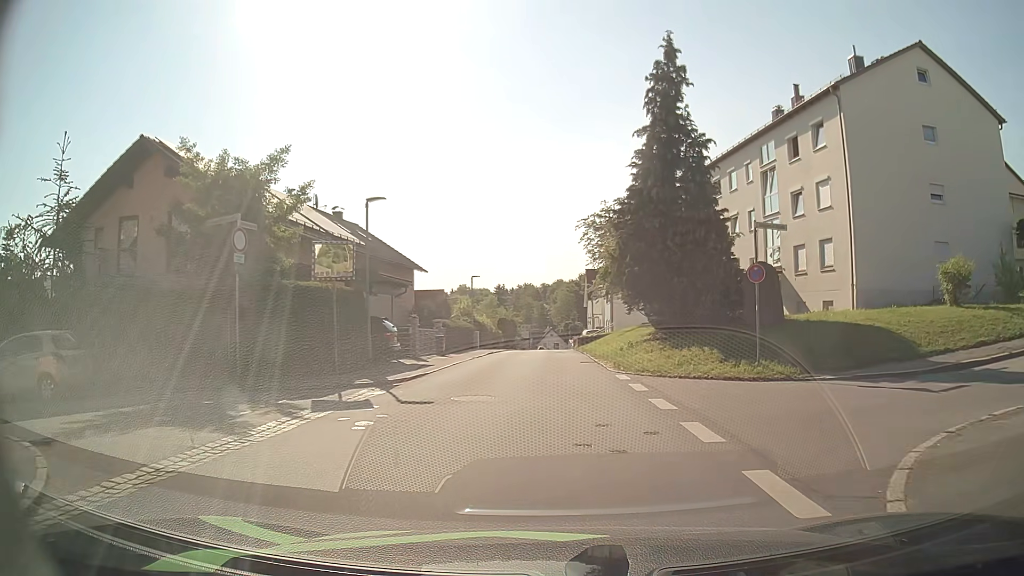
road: residential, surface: asphalt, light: Day
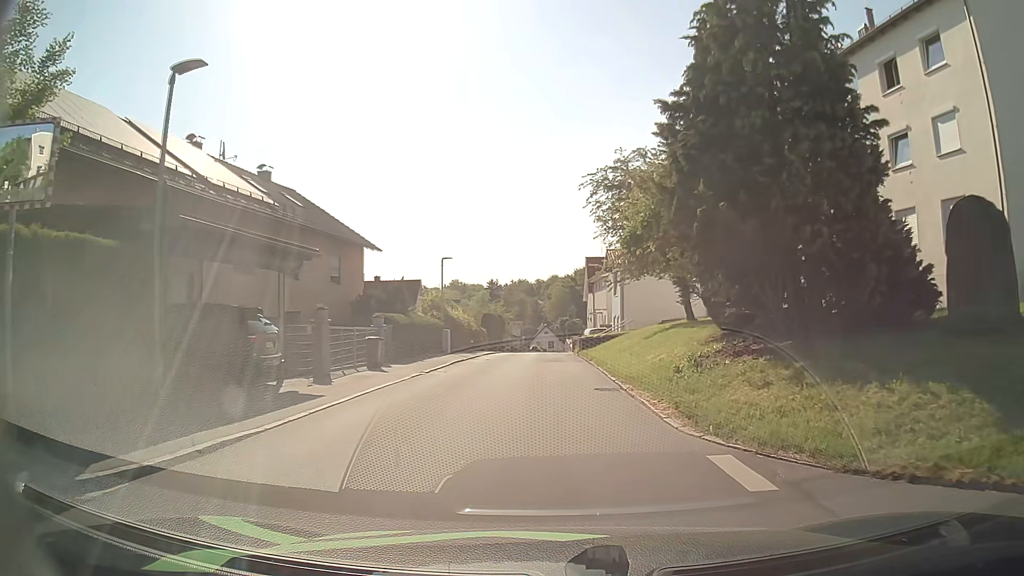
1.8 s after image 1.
(+0.2, +11.1) m; +1°
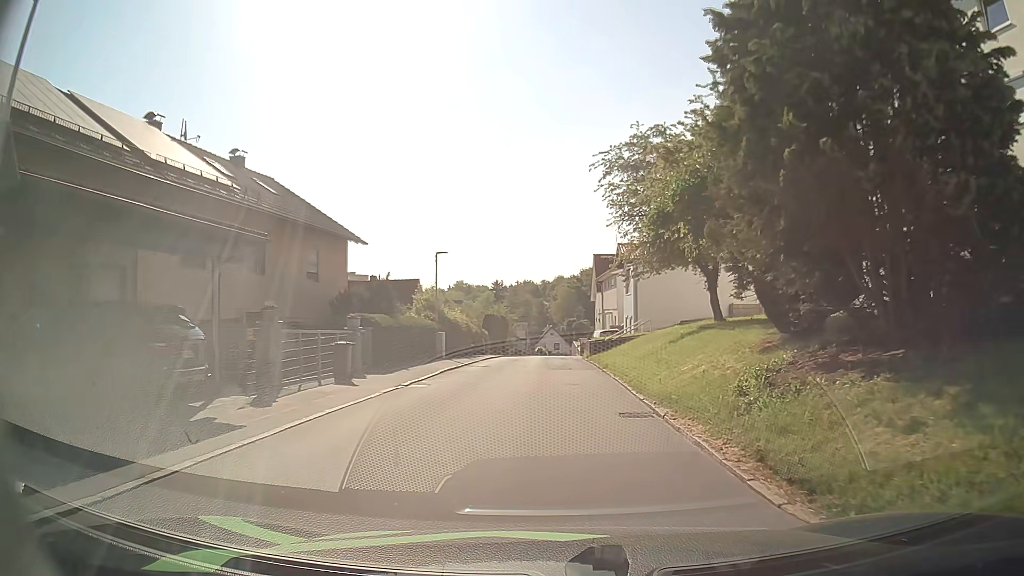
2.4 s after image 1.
(0.0, +3.7) m; 0°
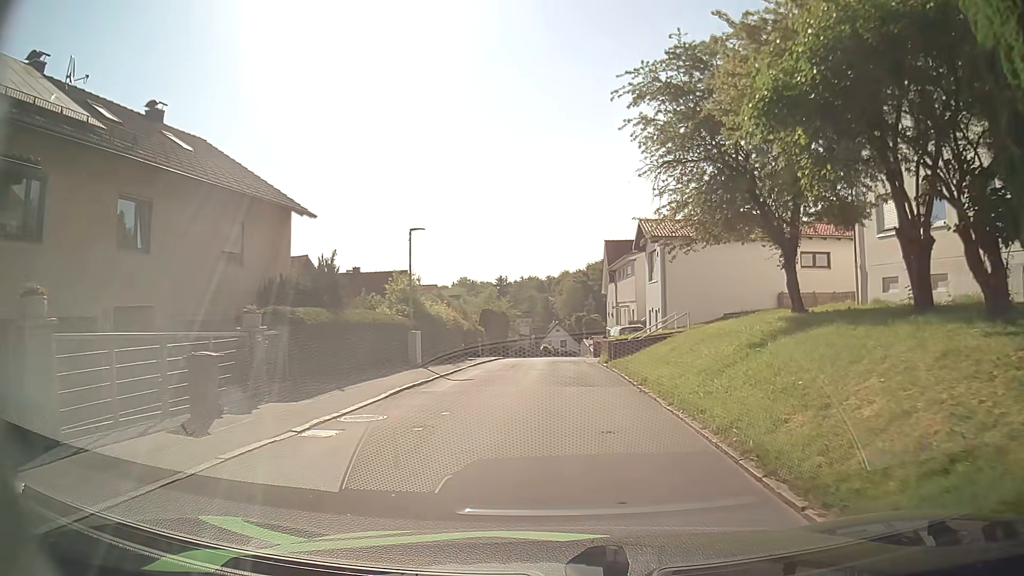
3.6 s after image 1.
(-0.1, +7.5) m; -2°
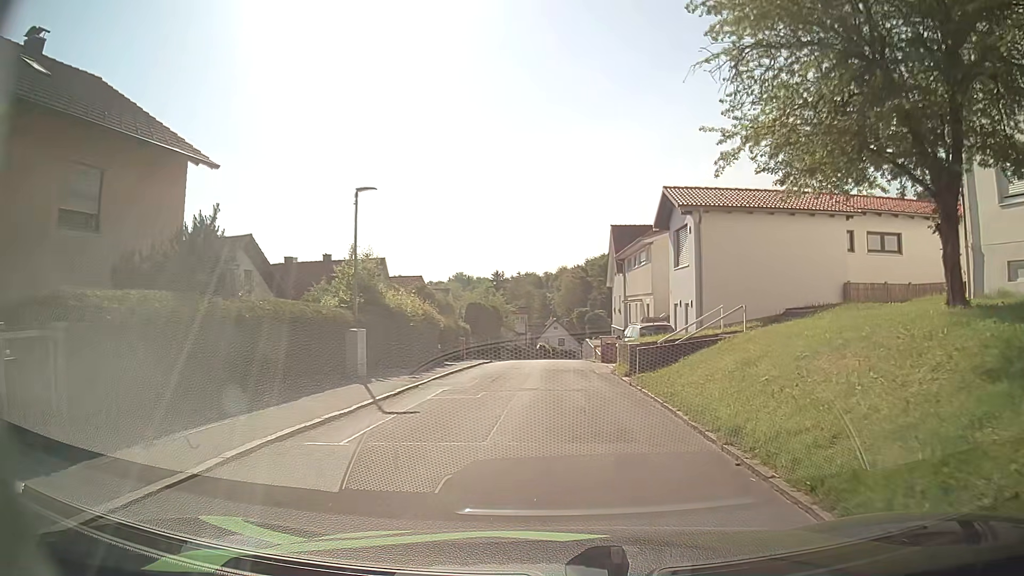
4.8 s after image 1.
(0.0, +7.3) m; +1°
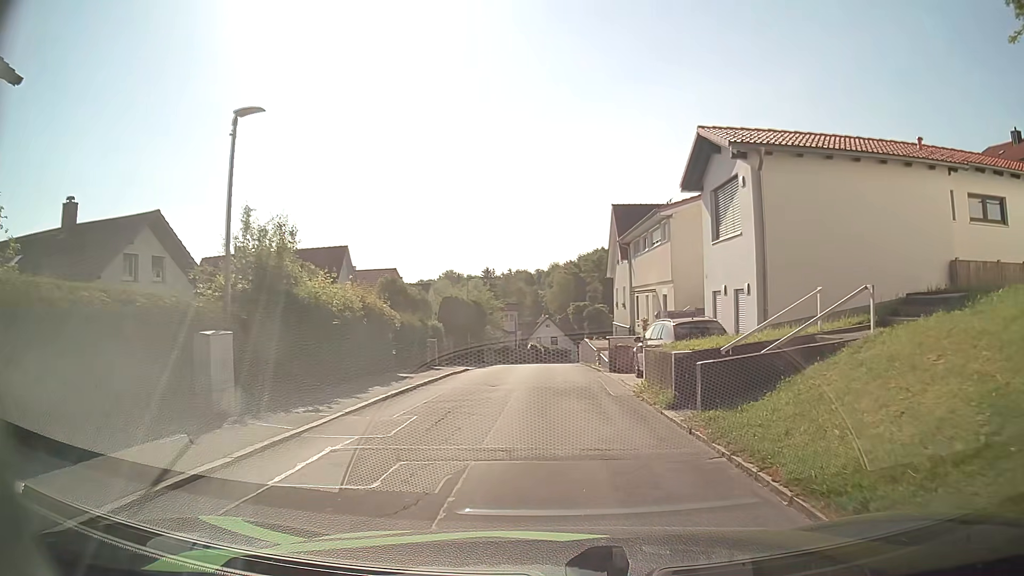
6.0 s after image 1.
(+0.1, +7.5) m; +1°
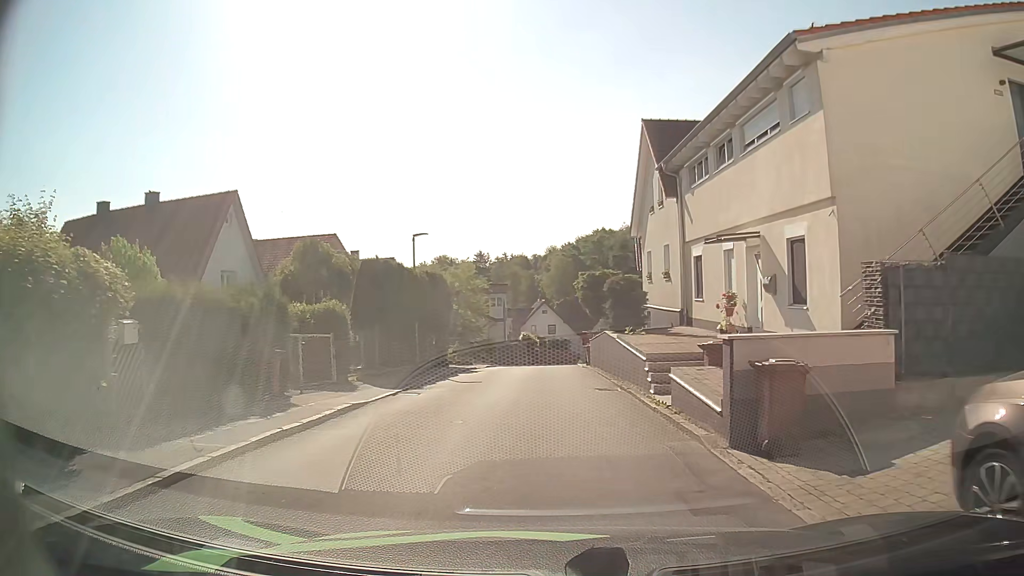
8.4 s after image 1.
(+0.1, +15.4) m; 0°
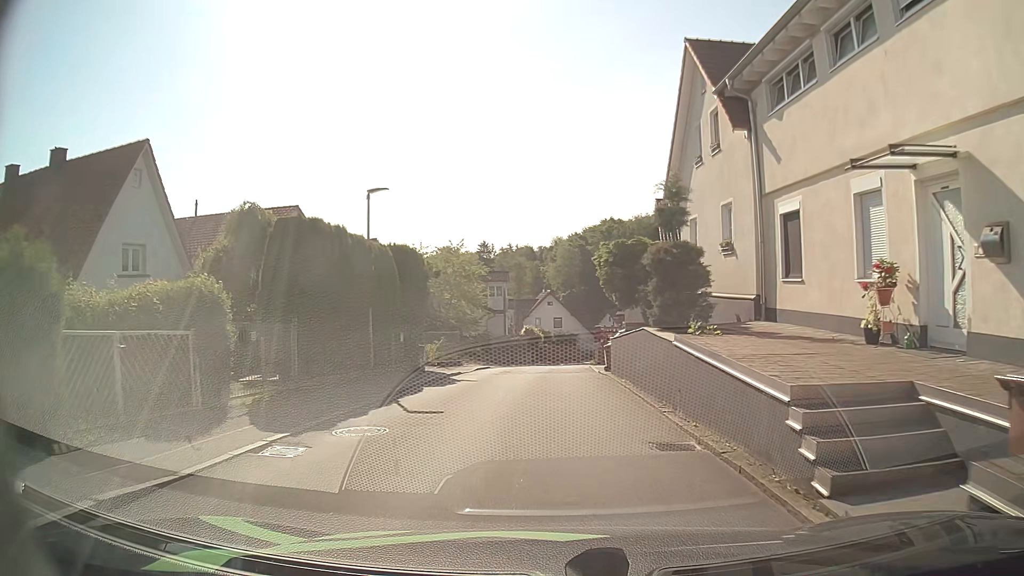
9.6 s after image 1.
(0.0, +7.5) m; +1°
